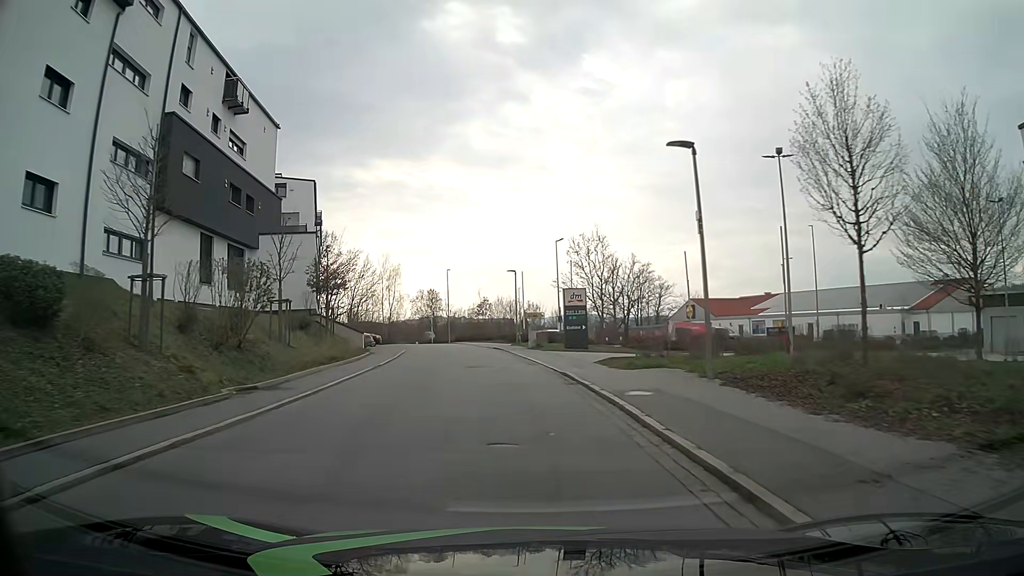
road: tertiary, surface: asphalt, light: Day
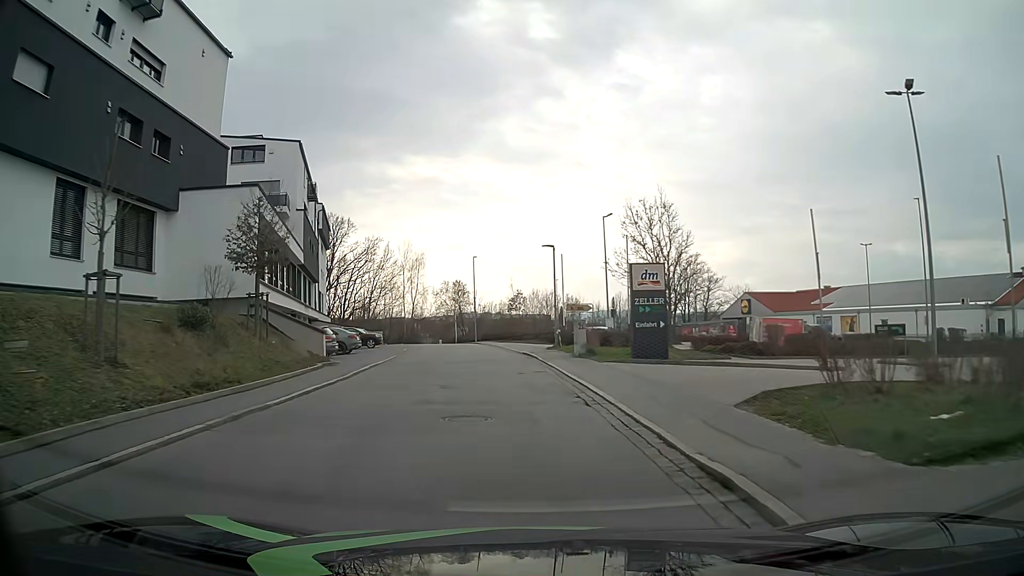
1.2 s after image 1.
(-0.3, +12.6) m; -3°
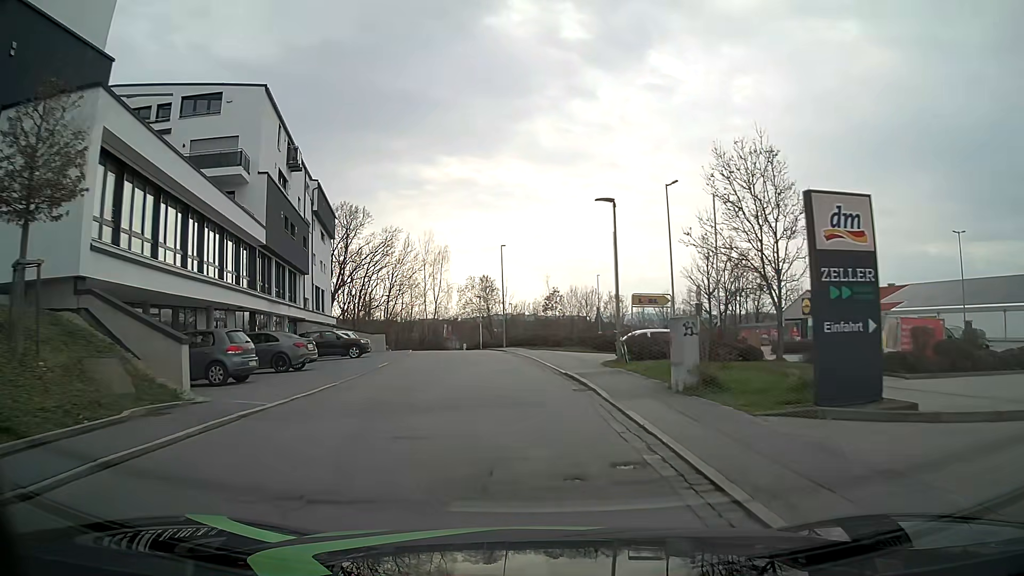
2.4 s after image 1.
(-0.2, +12.4) m; -2°
